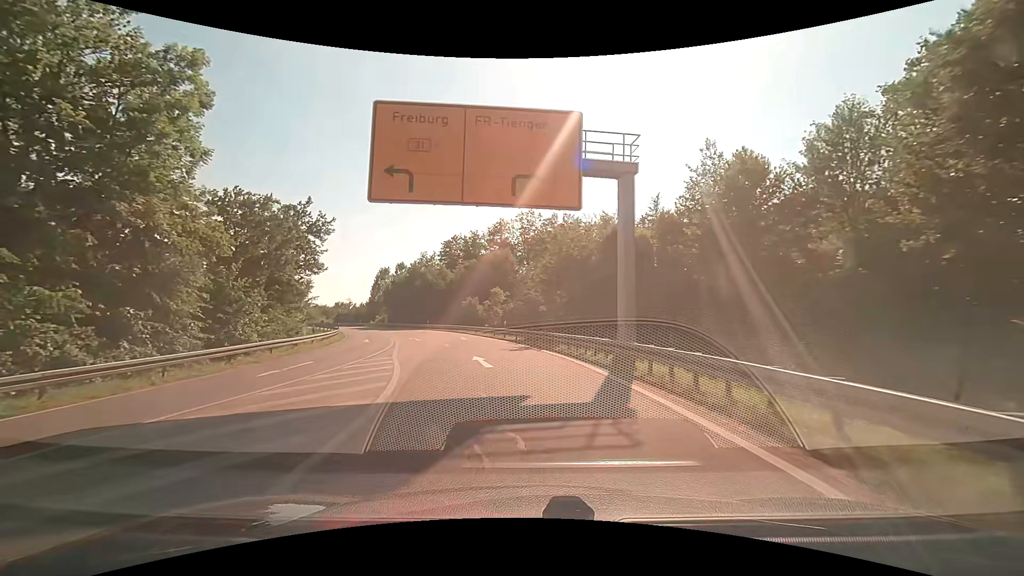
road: motorway_link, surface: asphalt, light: Day
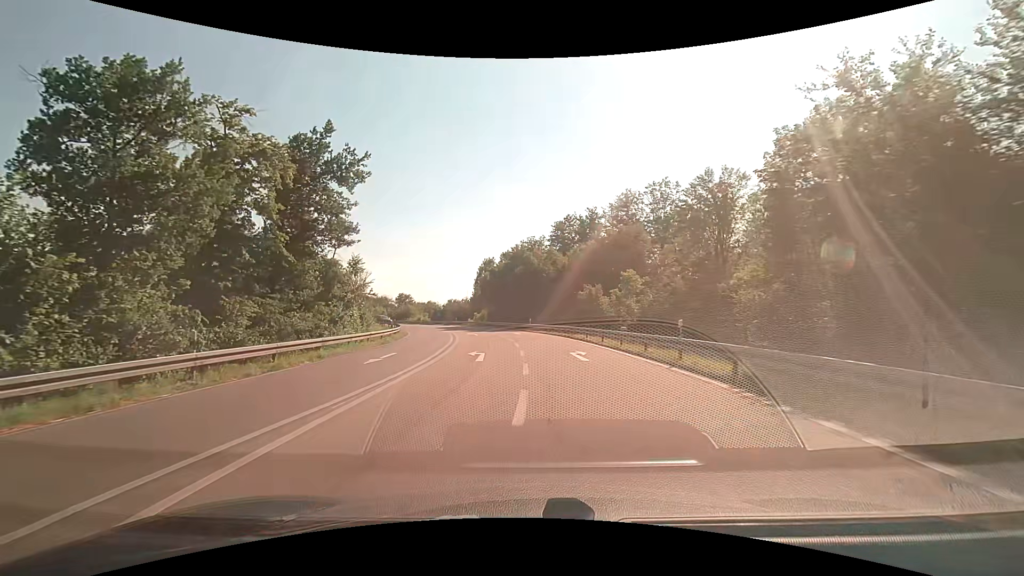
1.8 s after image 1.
(-2.3, +20.9) m; -13°
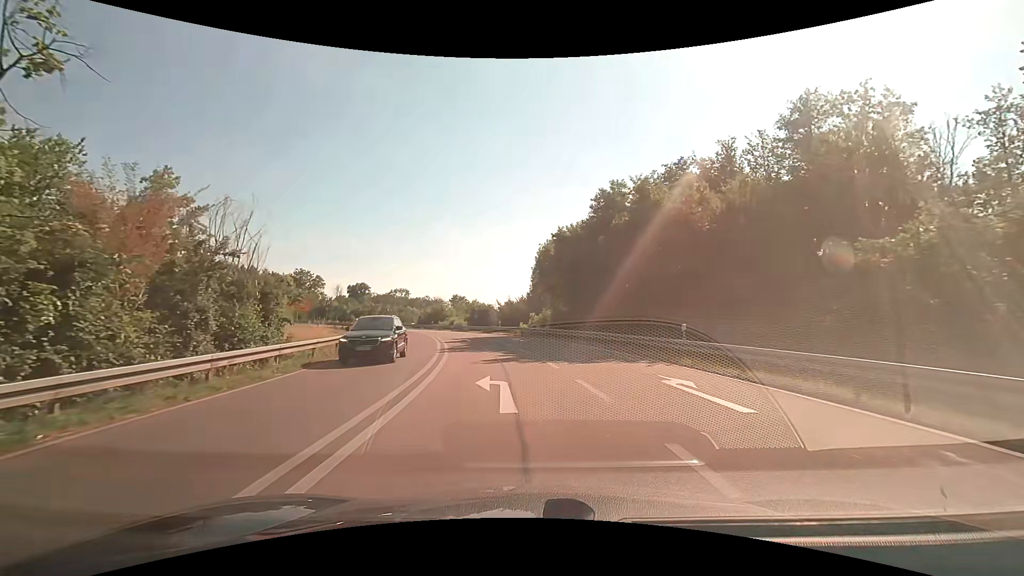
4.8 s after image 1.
(-3.0, +33.6) m; -8°
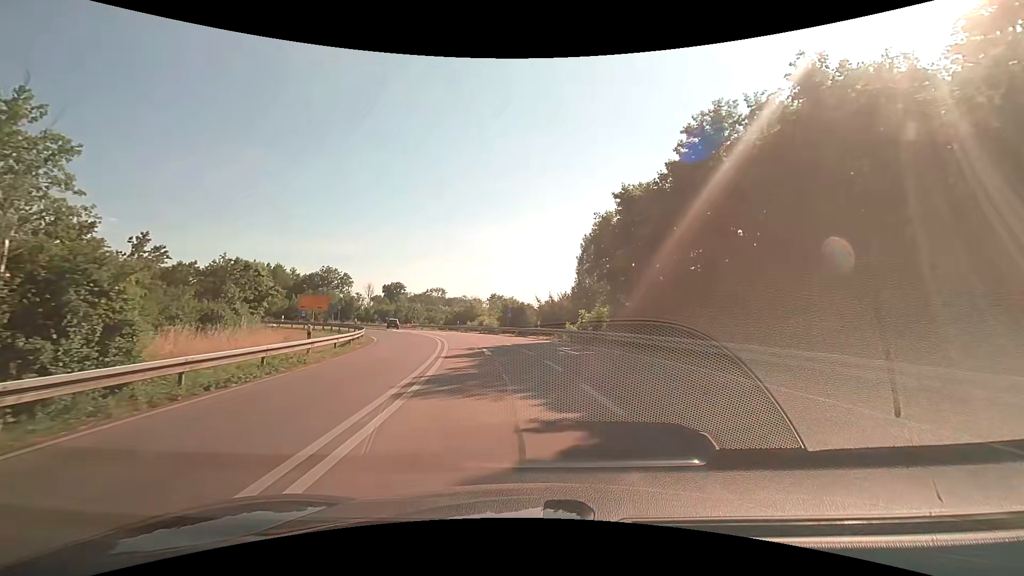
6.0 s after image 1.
(-0.5, +13.1) m; -4°
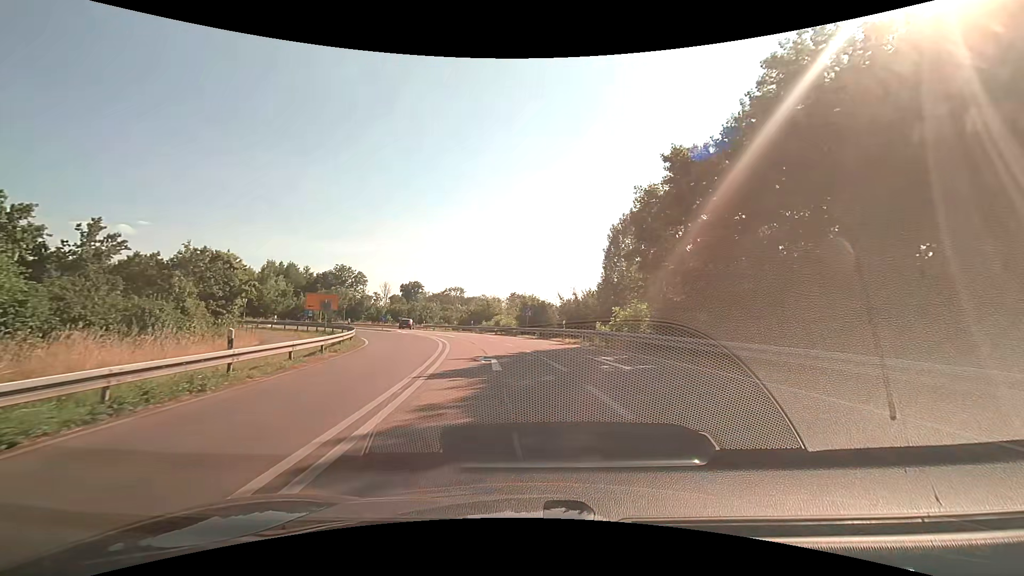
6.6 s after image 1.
(-0.1, +6.4) m; -2°
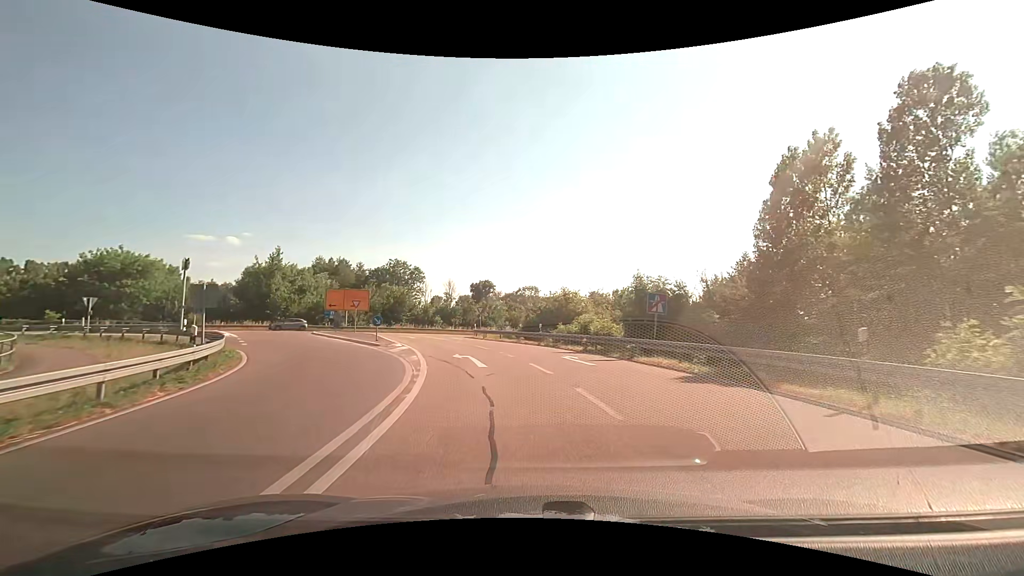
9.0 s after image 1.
(-1.8, +23.3) m; -8°
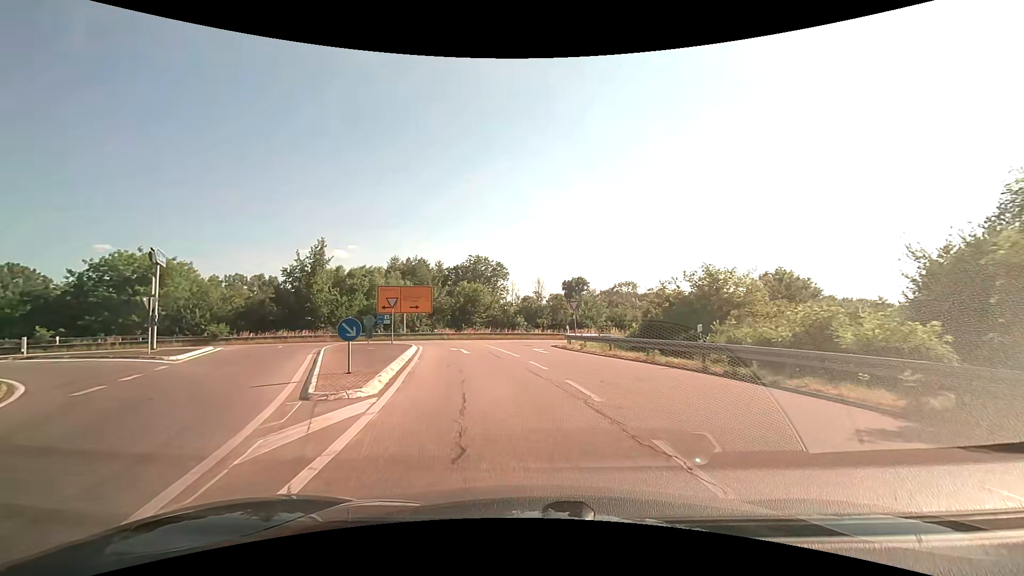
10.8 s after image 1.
(-1.3, +15.7) m; -11°
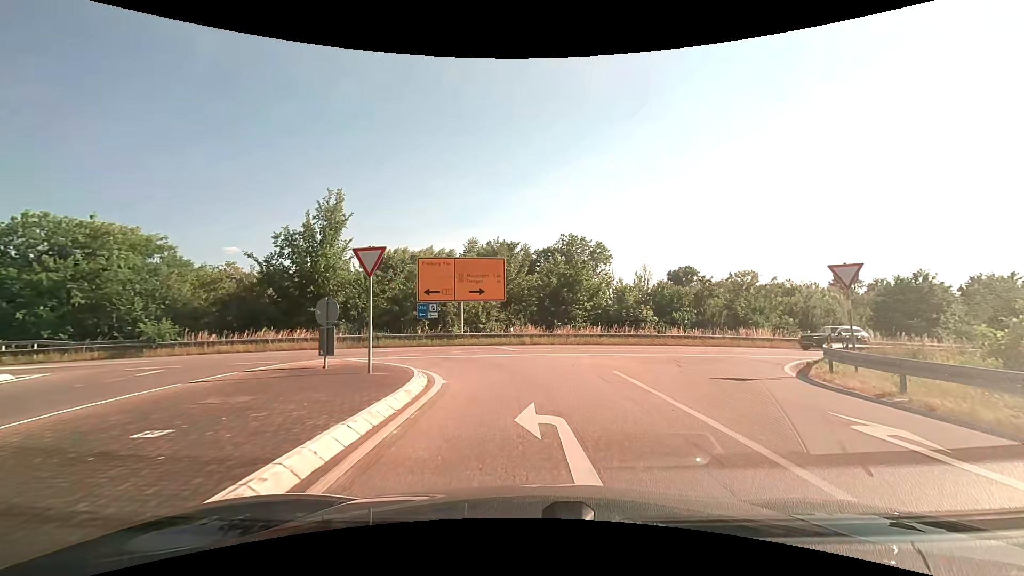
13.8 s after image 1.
(-2.5, +19.9) m; -11°
(0, +10) (-2, +20) (-10, +25) (-20, +24) (-30, +22) (-40, +19) (-49, +16) (-59, +13) (-68, +10) (-78, +7) m
